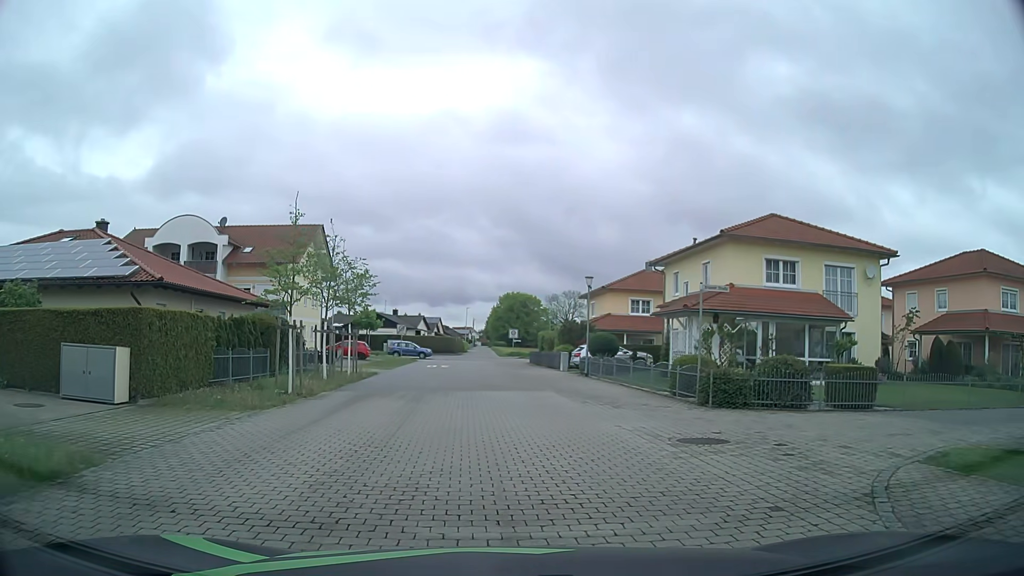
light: Day
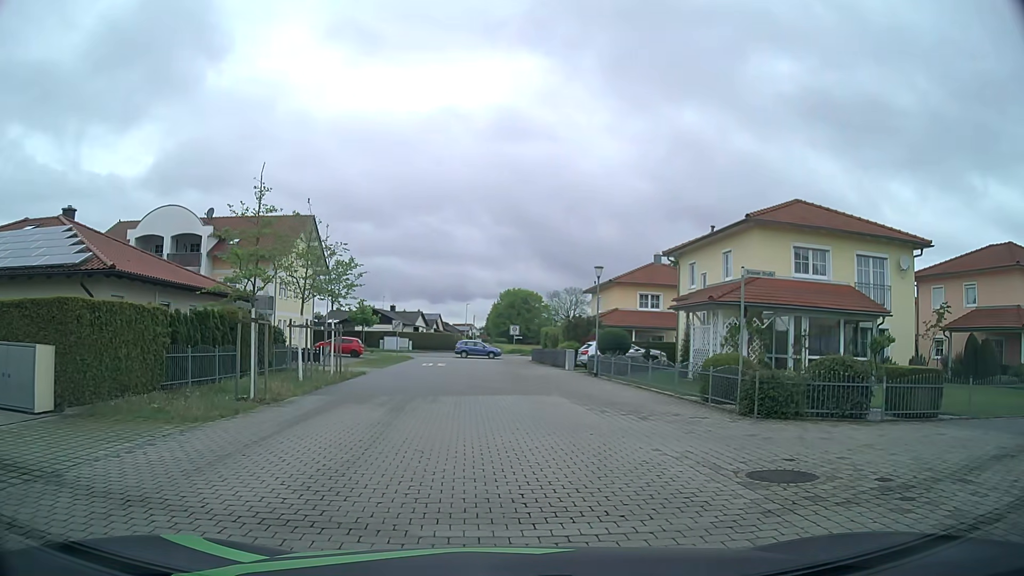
(0.0, +2.9) m; +1°
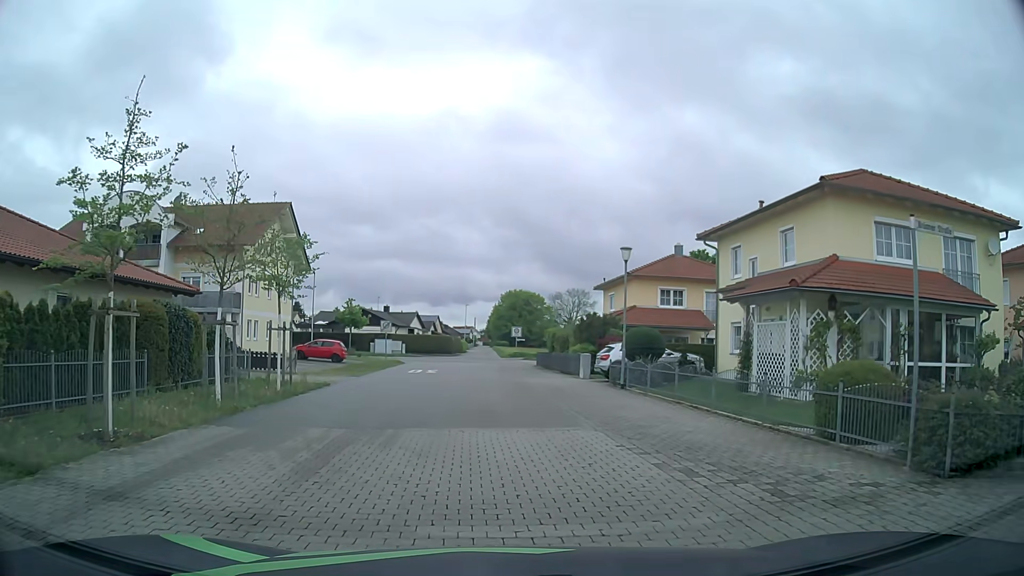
(0.0, +6.3) m; 0°
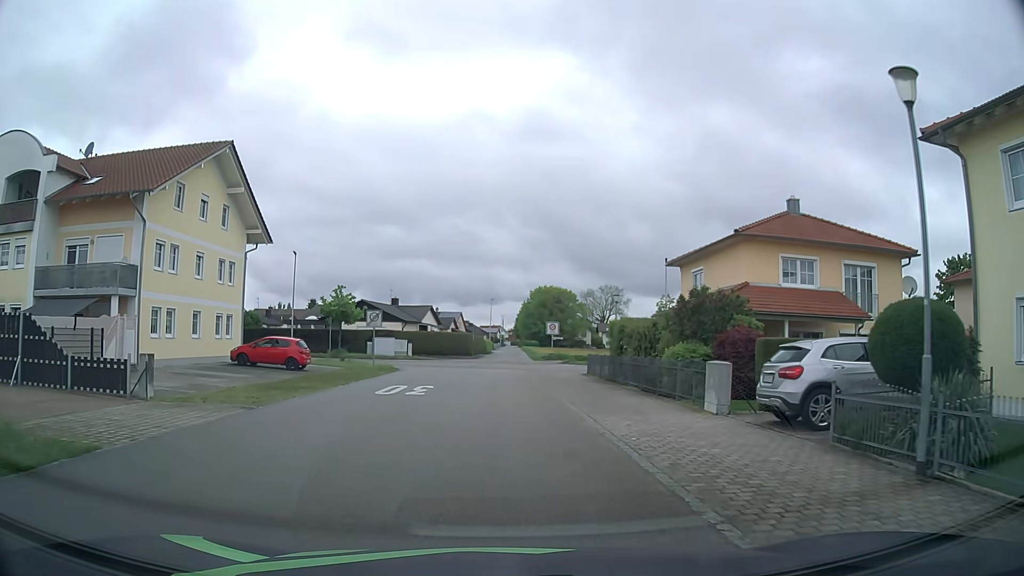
(-0.4, +15.6) m; -3°
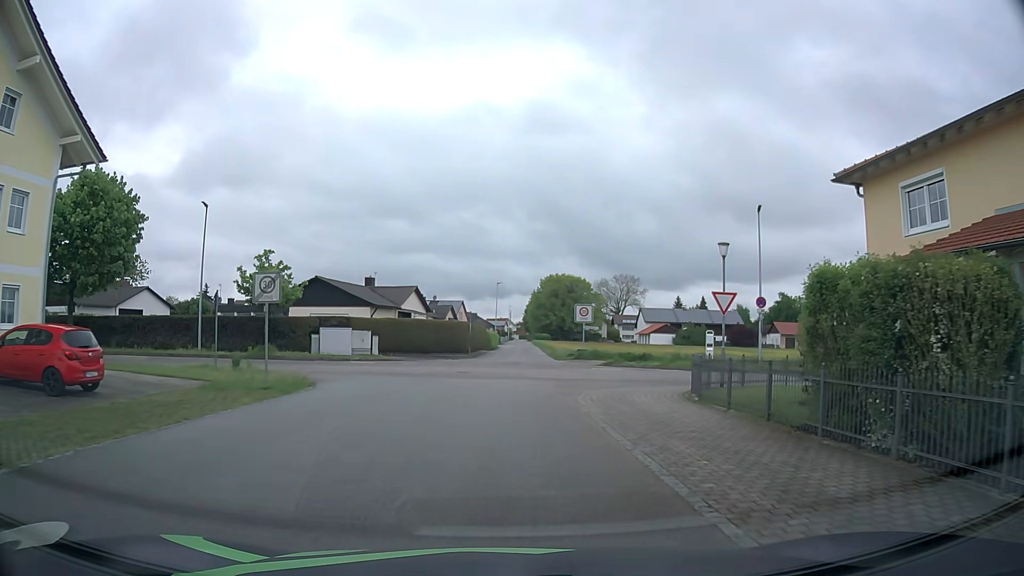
(-0.1, +18.7) m; -1°
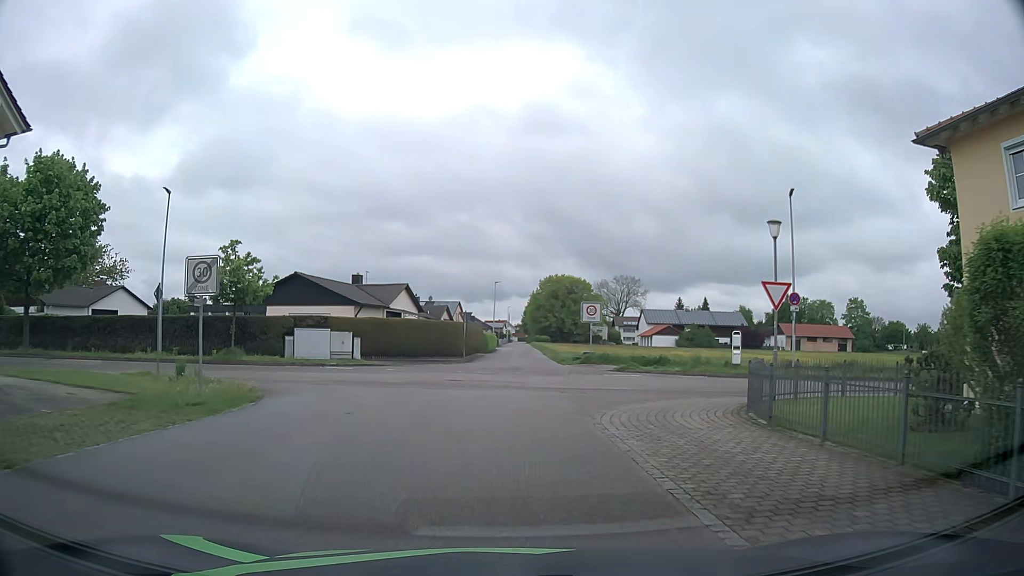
(0.0, +4.4) m; 0°
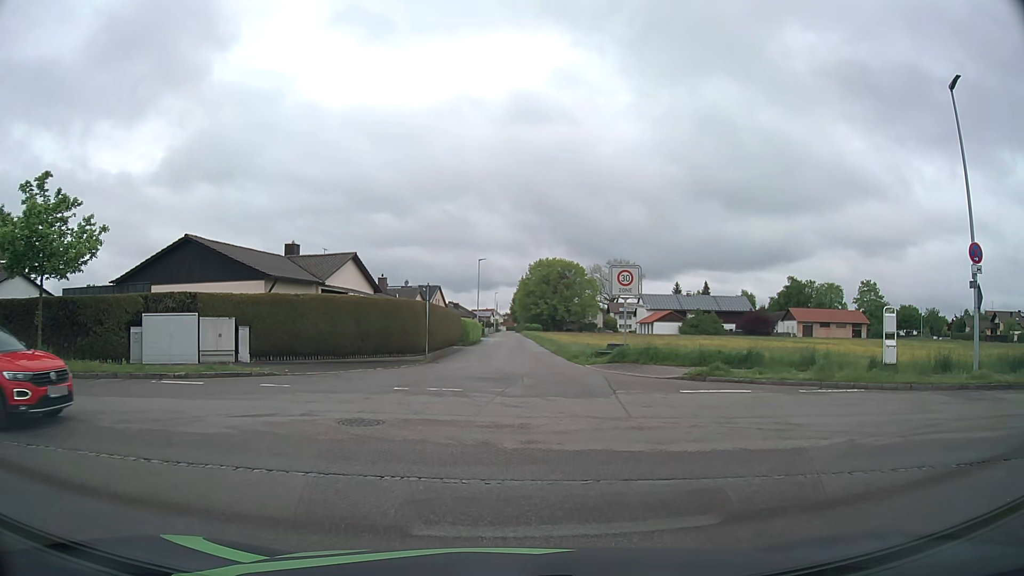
(+0.1, +13.6) m; +1°
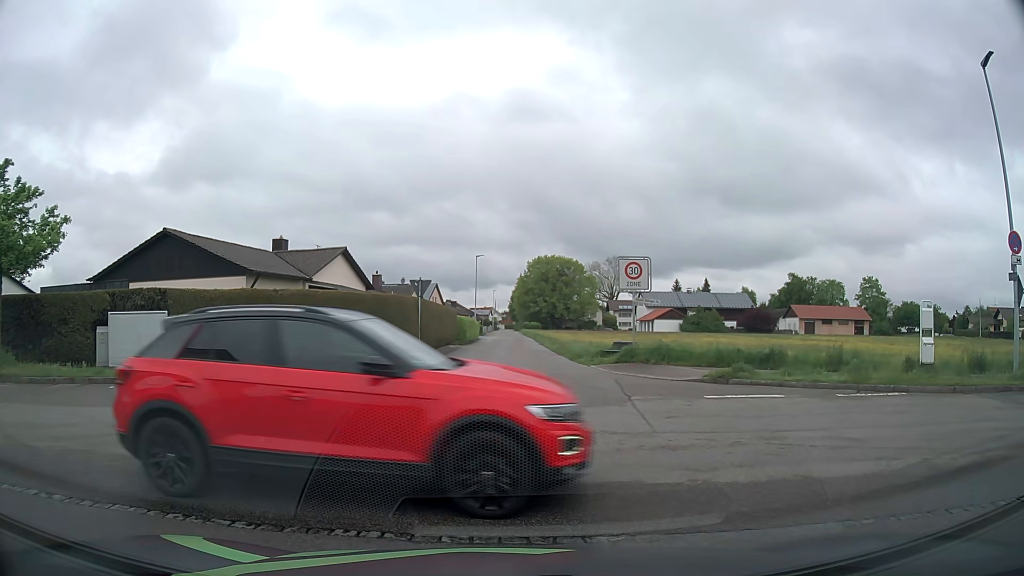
(0.0, +1.8) m; +1°
(-3, +9) (-13, +11) (-23, +11) (-33, +9) (-43, +8) (-52, +7) (-62, +6) (-72, +4) (-82, +3) (-92, +2) m
